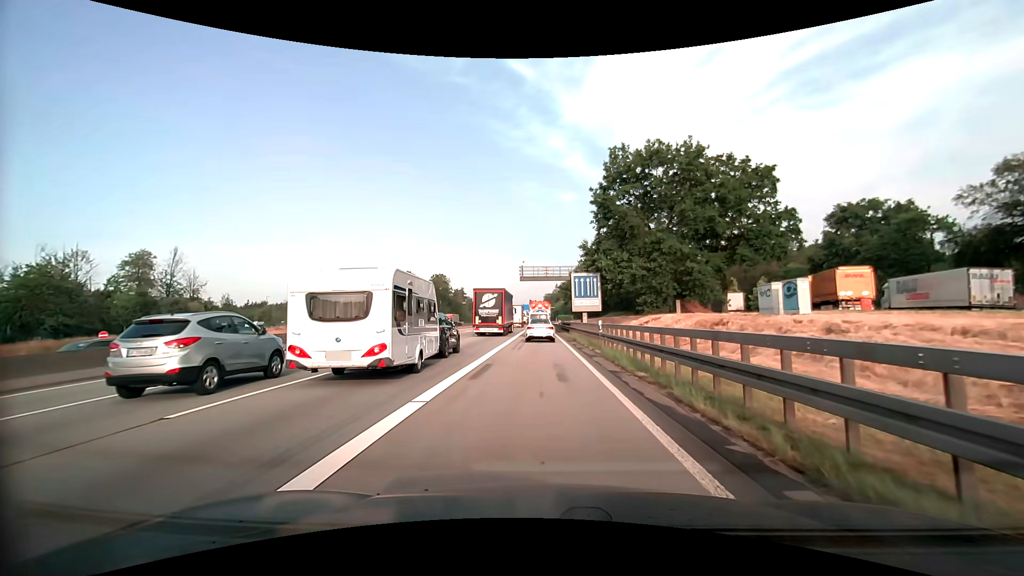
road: motorway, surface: asphalt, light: Day
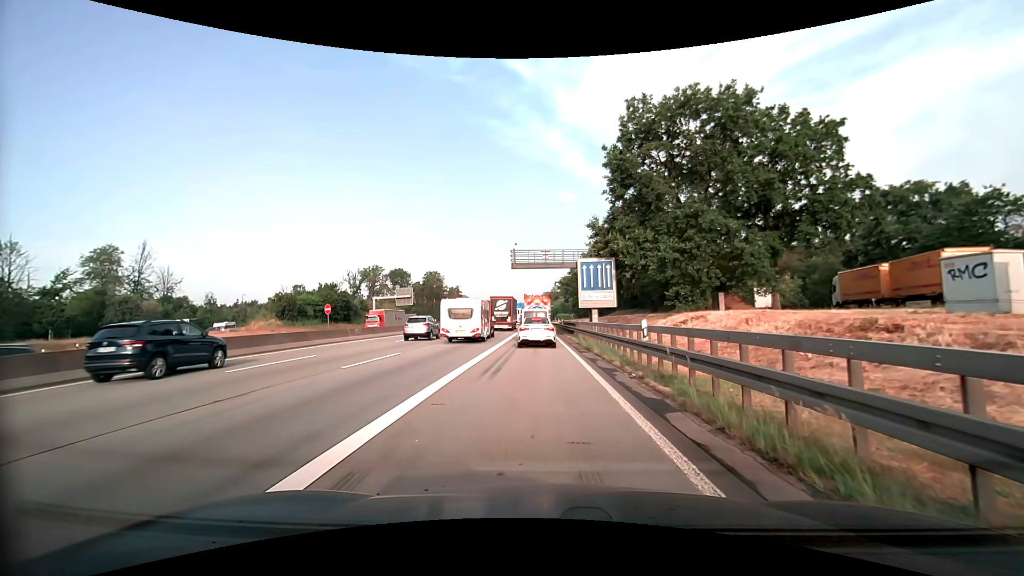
(+0.1, +10.8) m; 0°
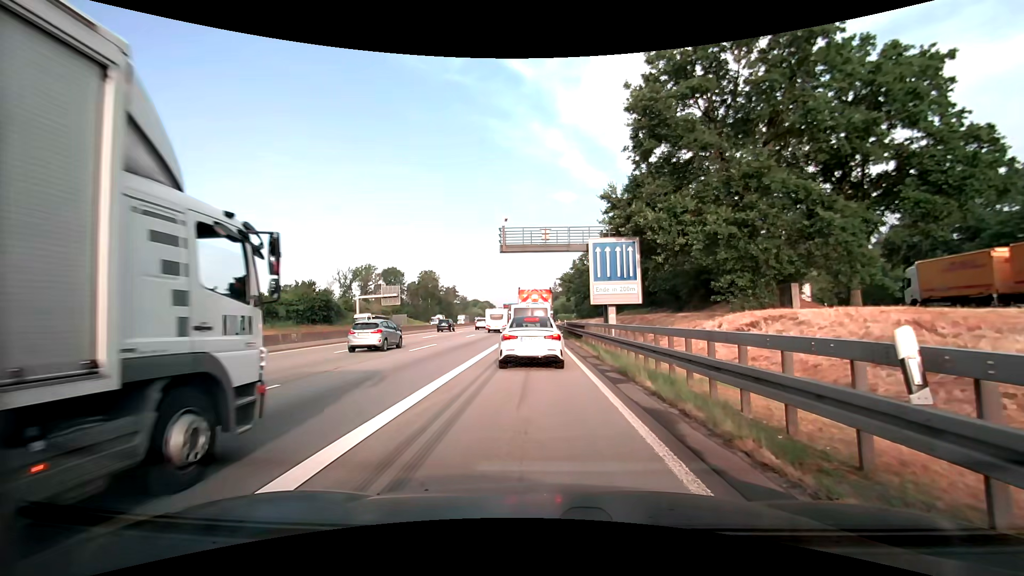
(0.0, +9.3) m; +1°
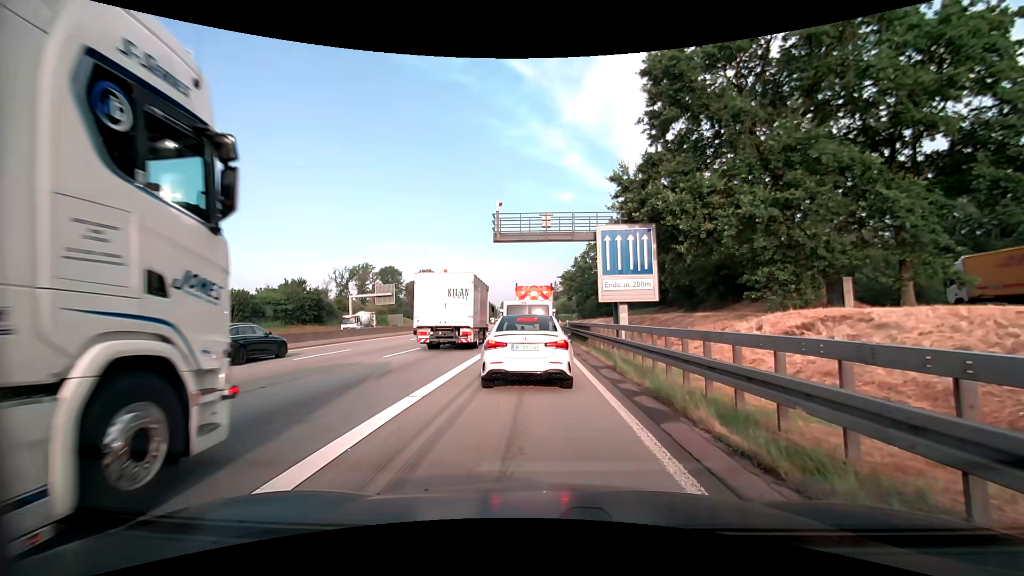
(-0.1, +3.8) m; -2°
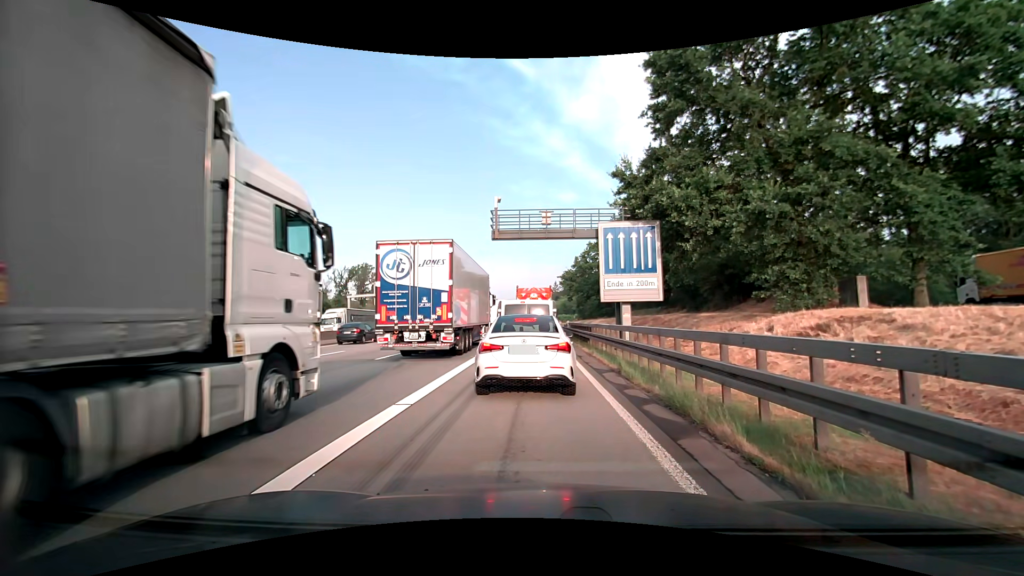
(0.0, +0.9) m; 0°
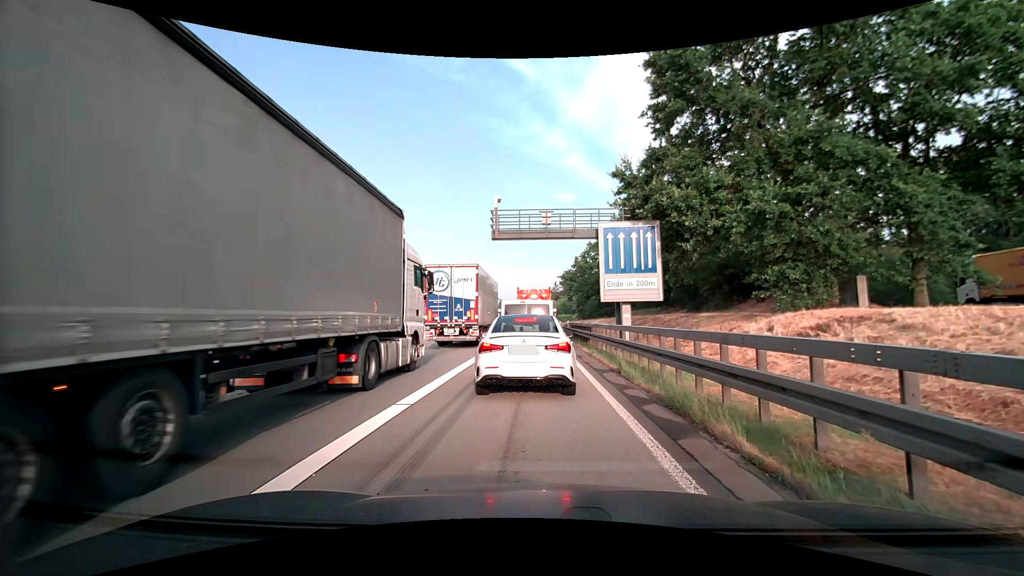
(0.0, 0.0) m; 0°
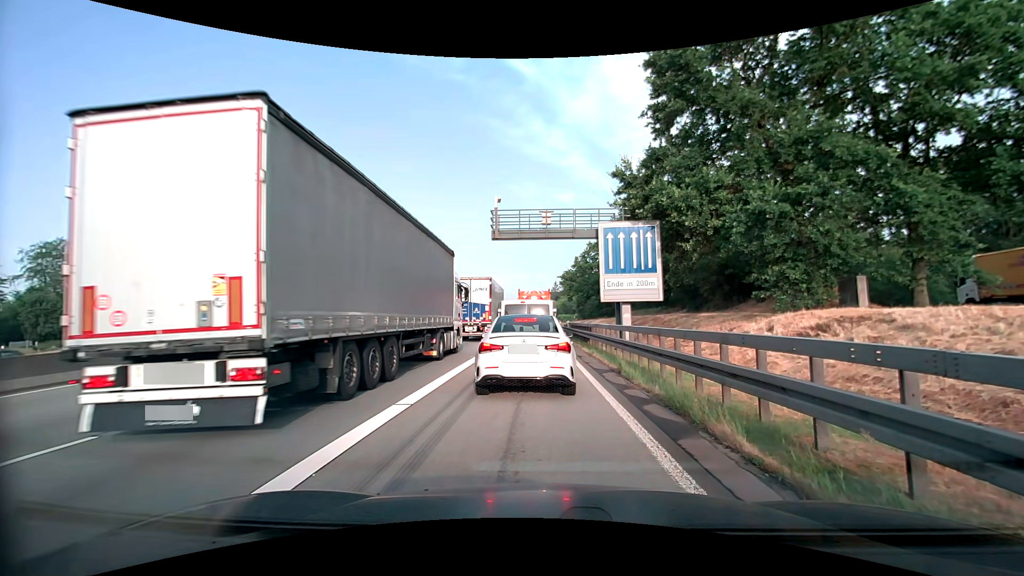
(0.0, 0.0) m; 0°
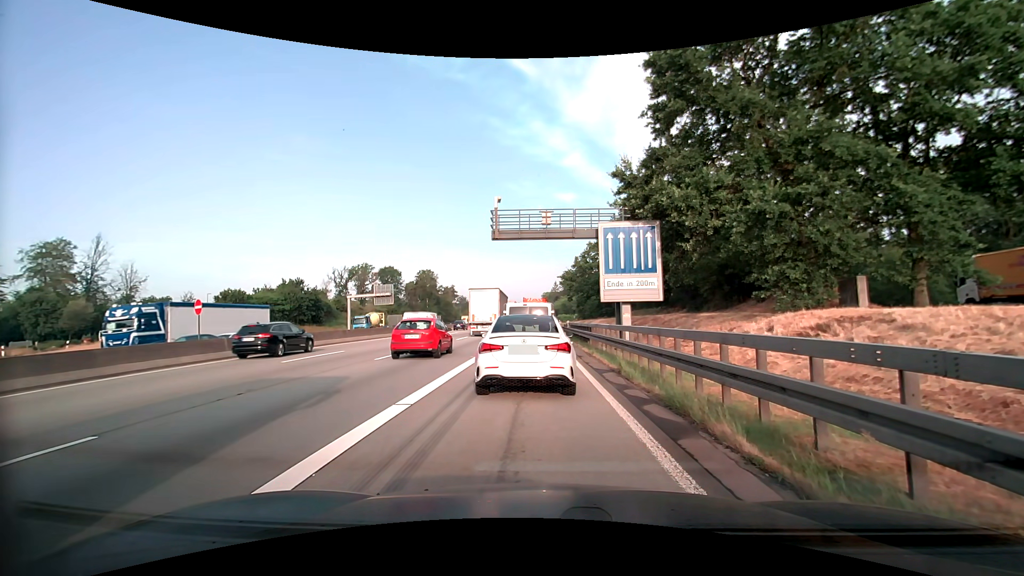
(0.0, 0.0) m; 0°
(0, +10) (0, +20) (0, +30) (0, +40) (0, +50) (0, +60) (0, +70) (0, +80) (-1, +90) (-1, +100) m
